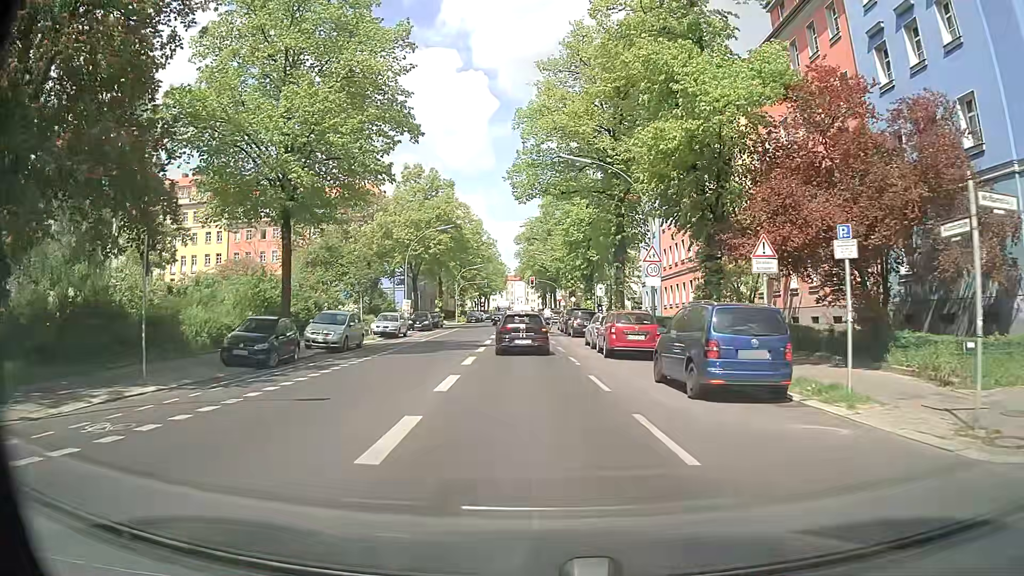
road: secondary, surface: asphalt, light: Day
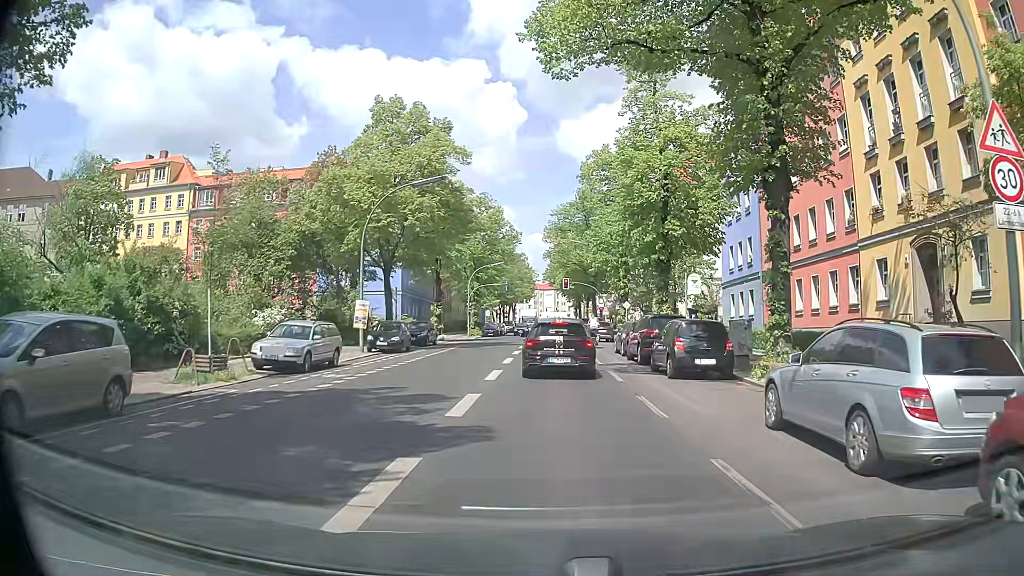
(-0.9, +20.2) m; -2°
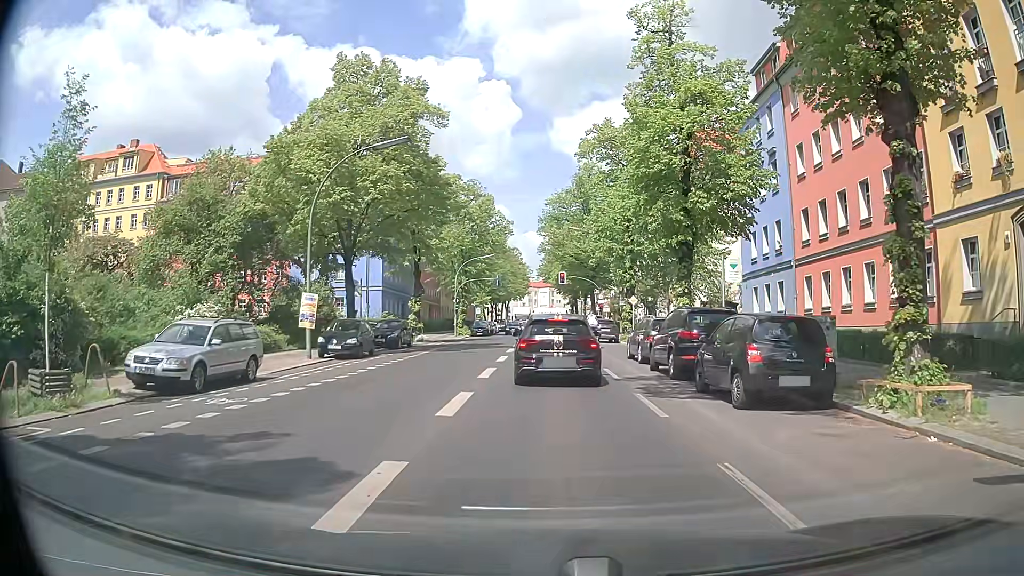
(0.0, +6.3) m; +2°
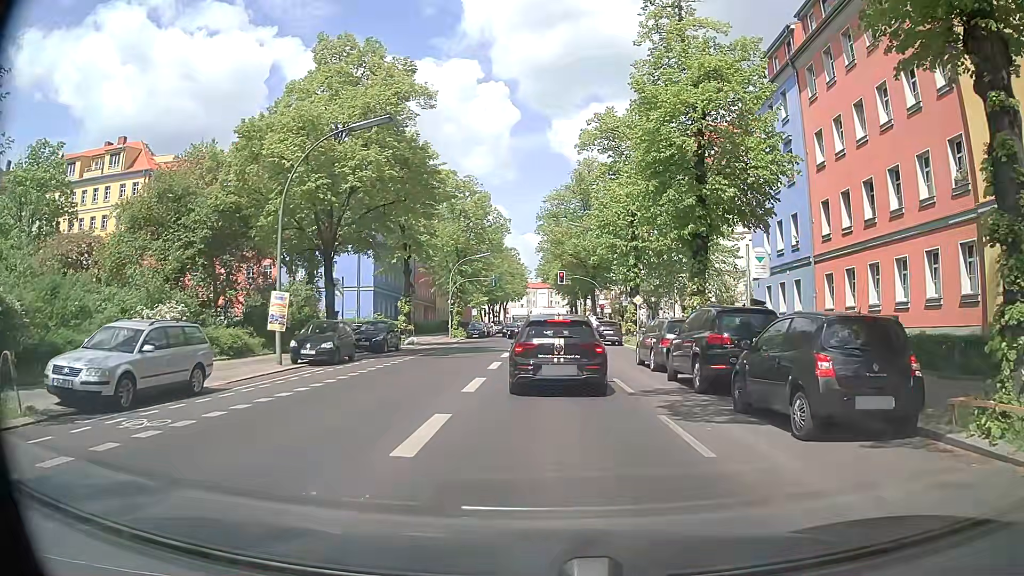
(0.0, +2.7) m; 0°
